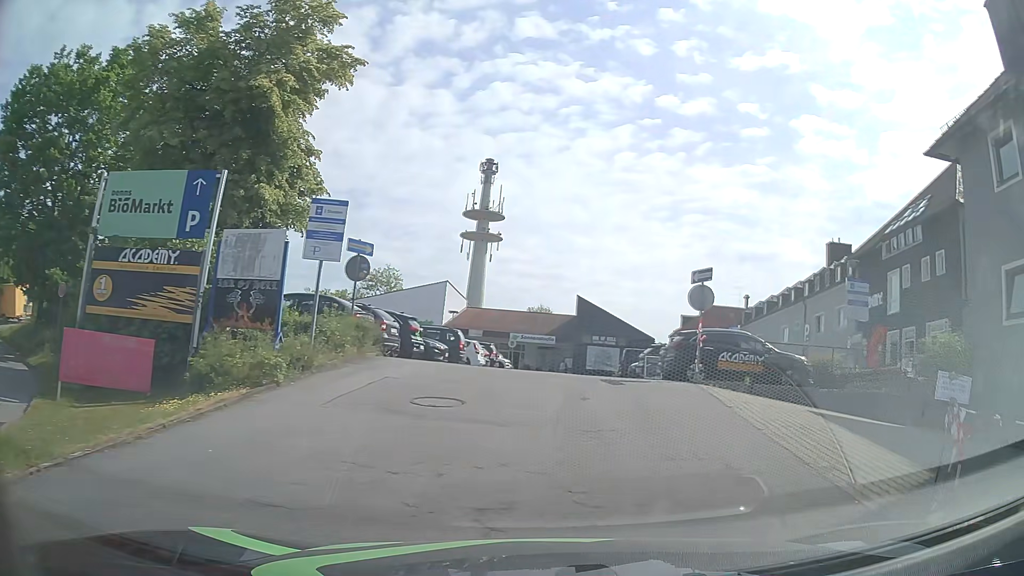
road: residential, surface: asphalt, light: Day
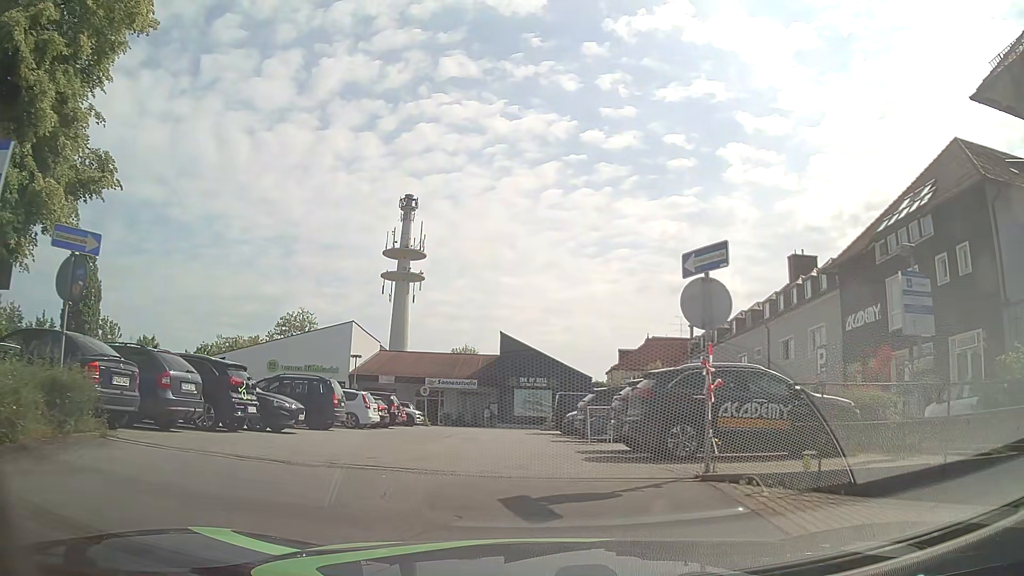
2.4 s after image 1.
(+1.2, +7.7) m; +9°
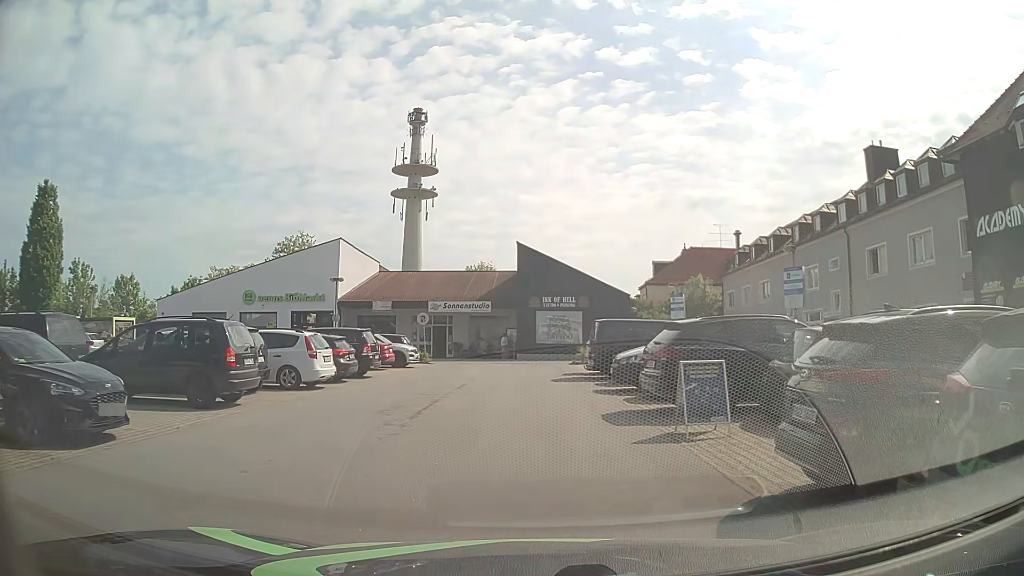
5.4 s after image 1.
(-0.3, +8.8) m; -4°
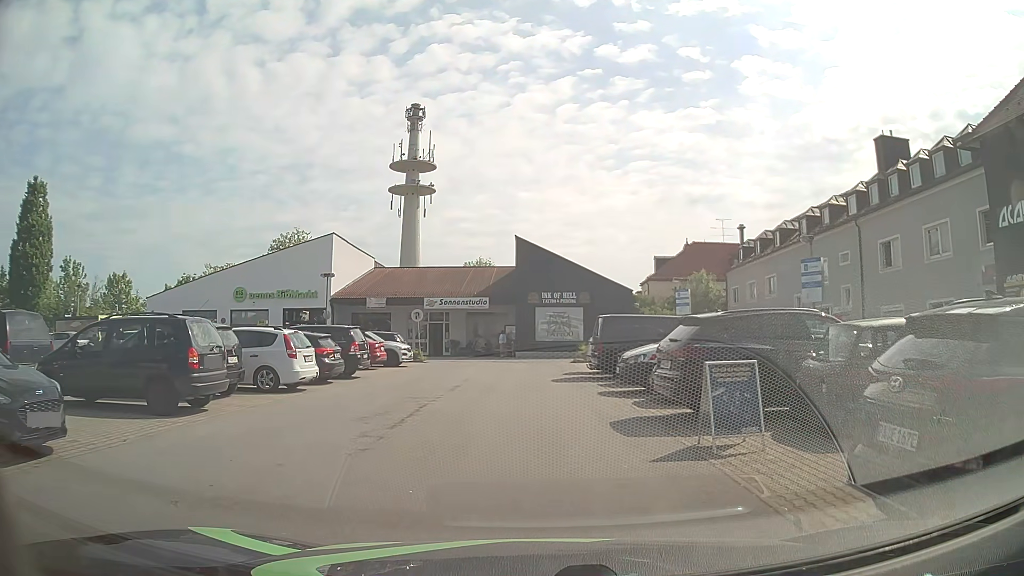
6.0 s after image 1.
(0.0, +1.4) m; -1°
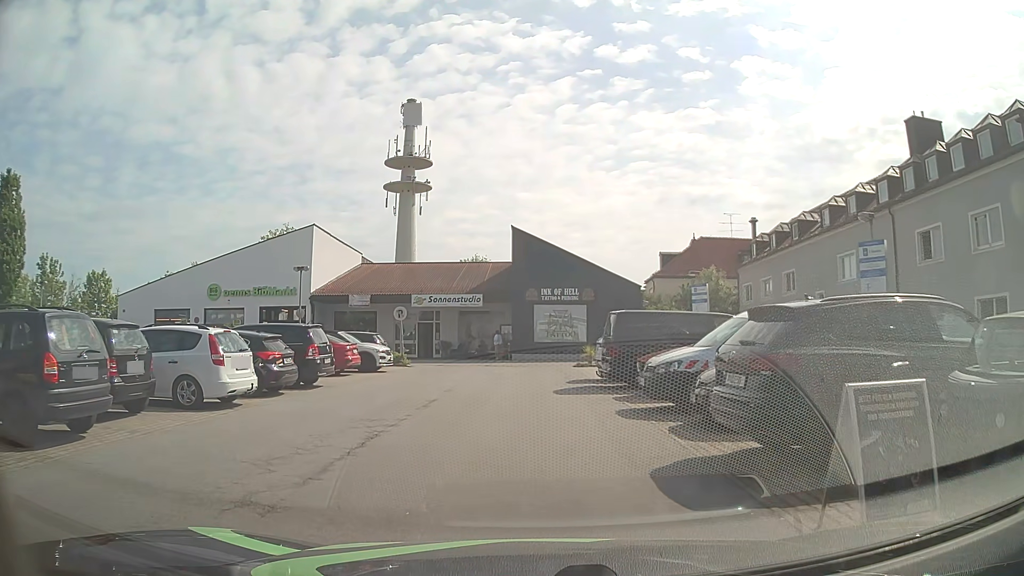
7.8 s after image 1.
(+0.1, +3.7) m; +2°
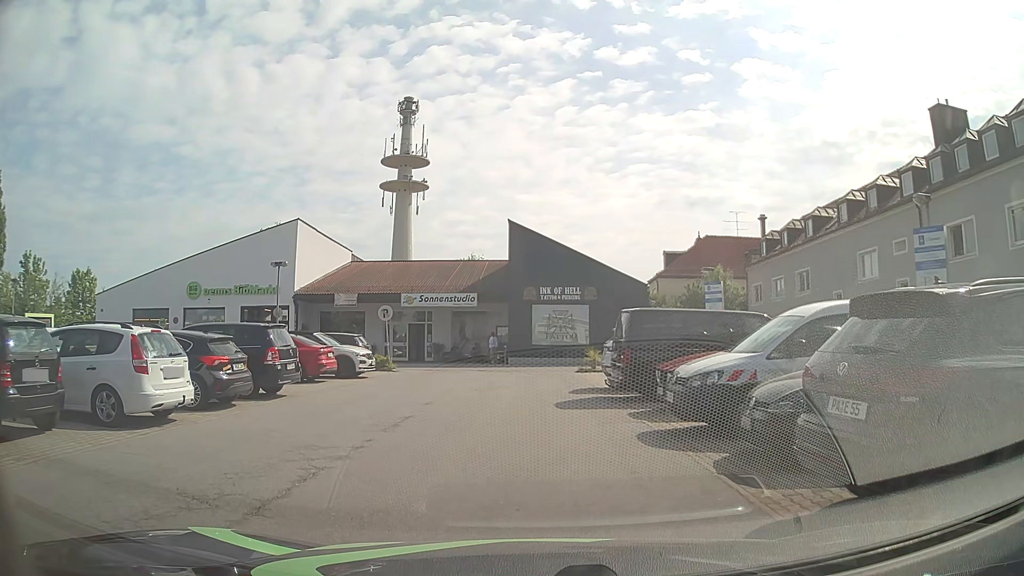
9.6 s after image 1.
(0.0, +2.5) m; -2°
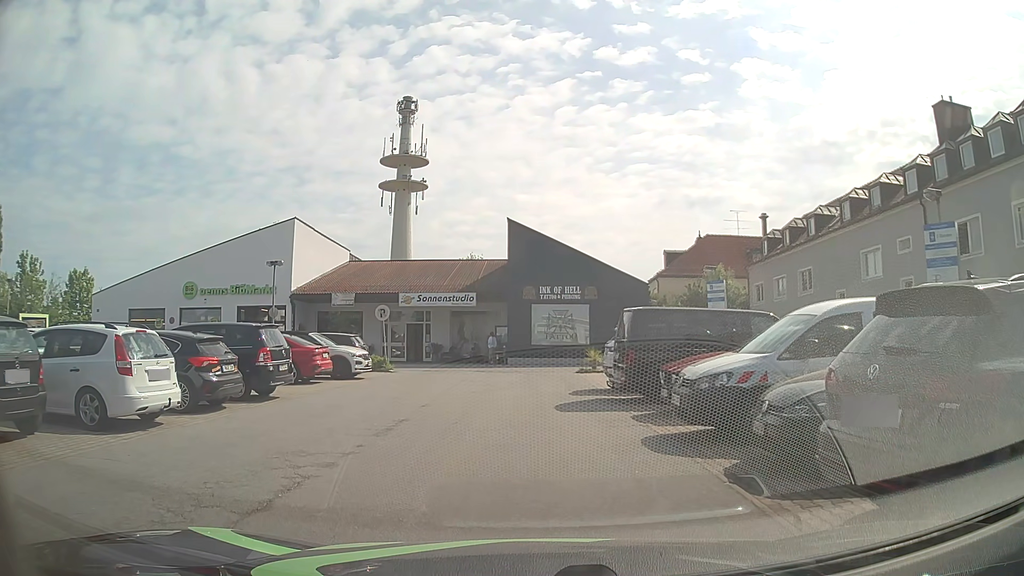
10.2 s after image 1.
(0.0, +0.4) m; 0°
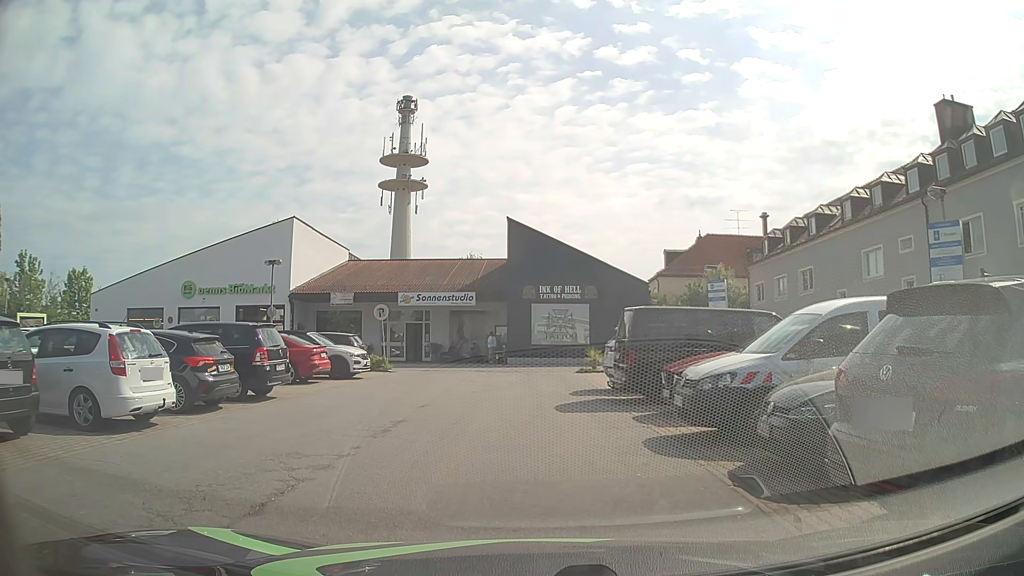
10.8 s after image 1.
(0.0, +0.2) m; 0°
